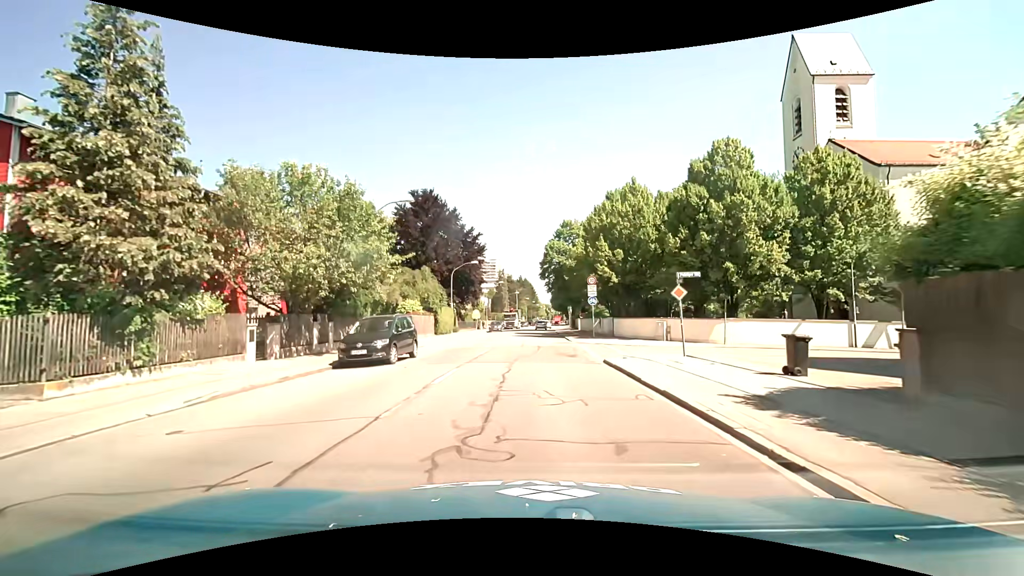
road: secondary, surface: asphalt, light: Day
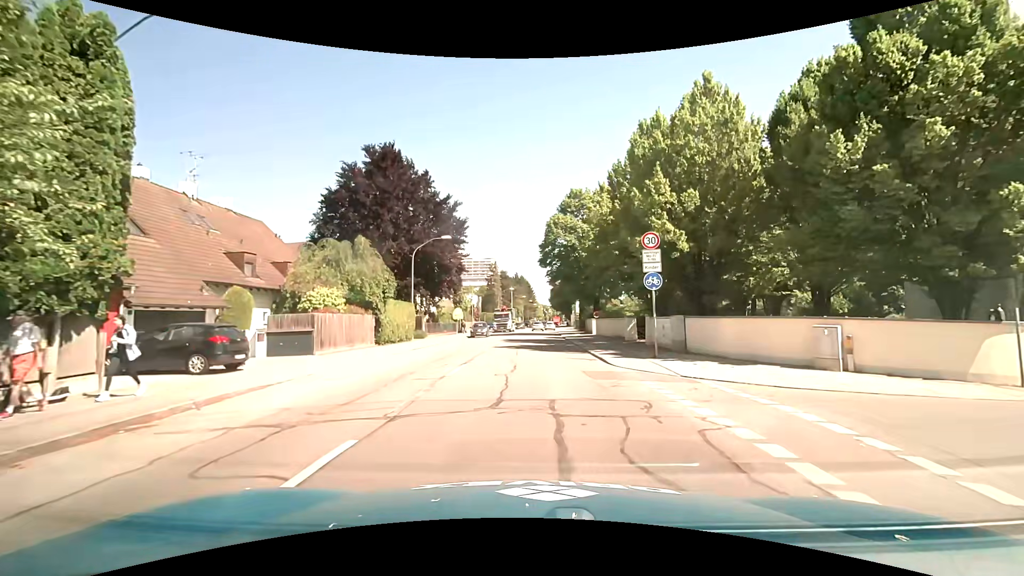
(-0.2, +17.7) m; 0°
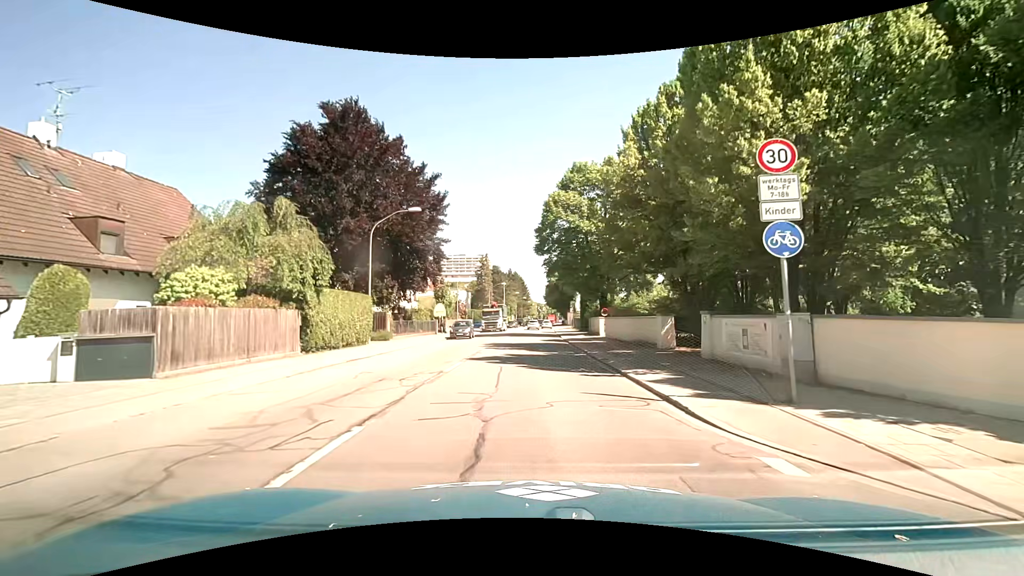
(-0.1, +9.1) m; 0°
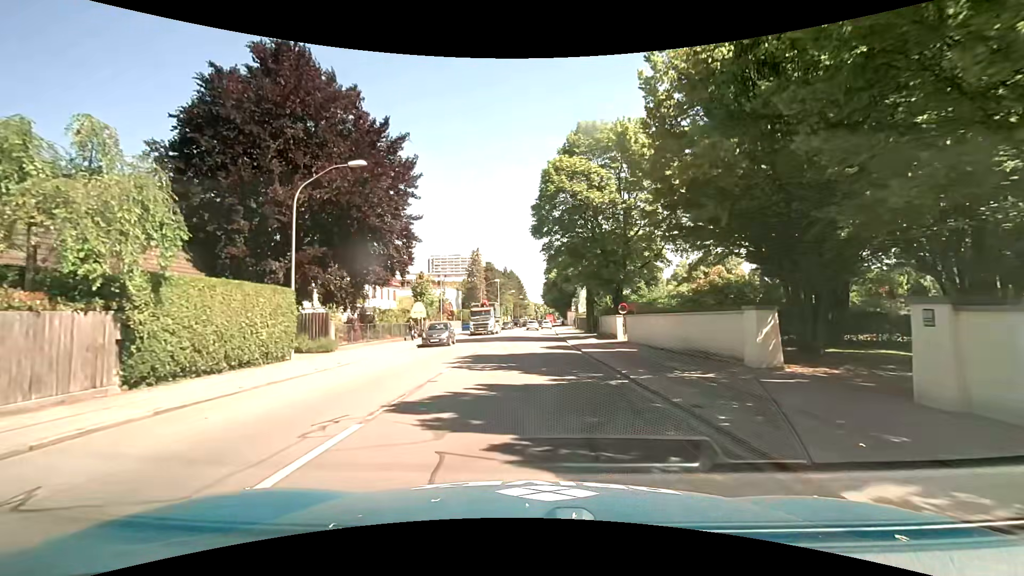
(0.0, +9.2) m; 0°
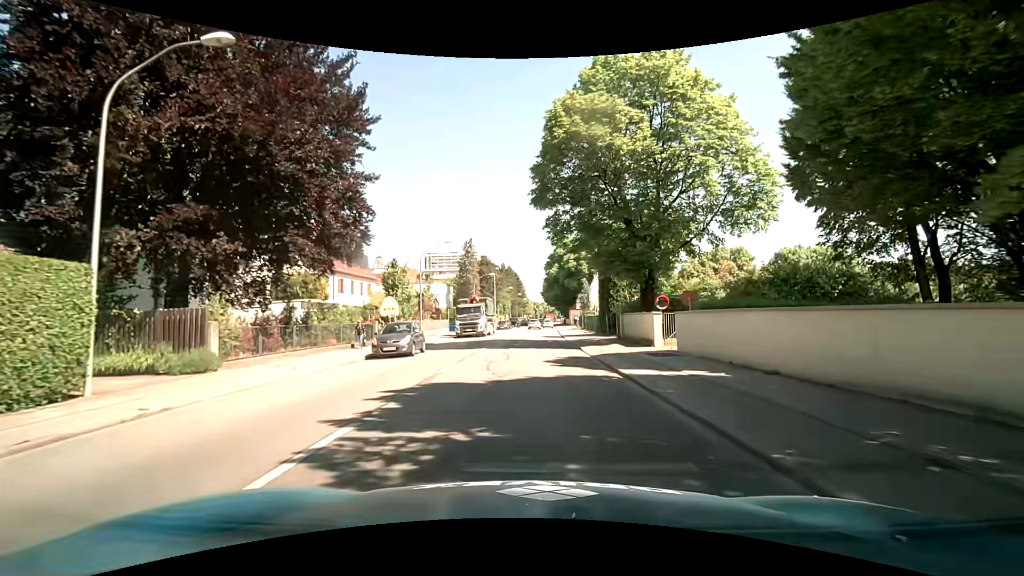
(0.0, +9.4) m; 0°
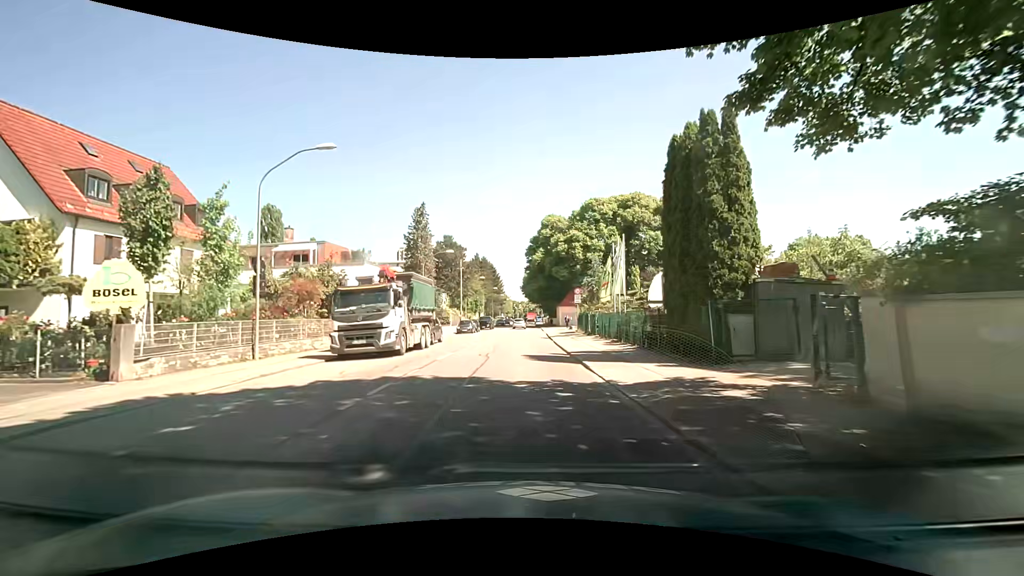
(+0.6, +23.1) m; +3°
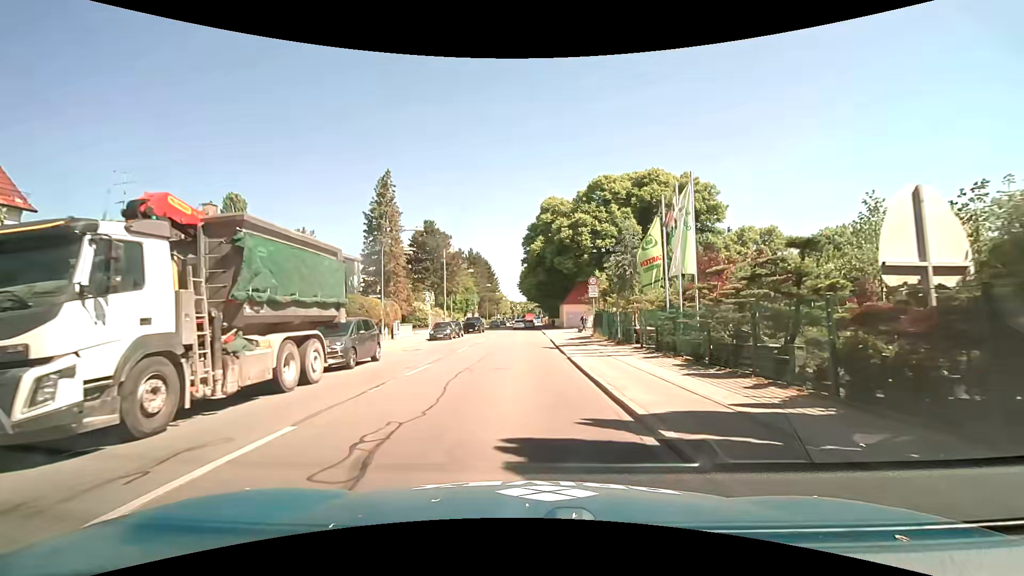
(0.0, +12.9) m; 0°
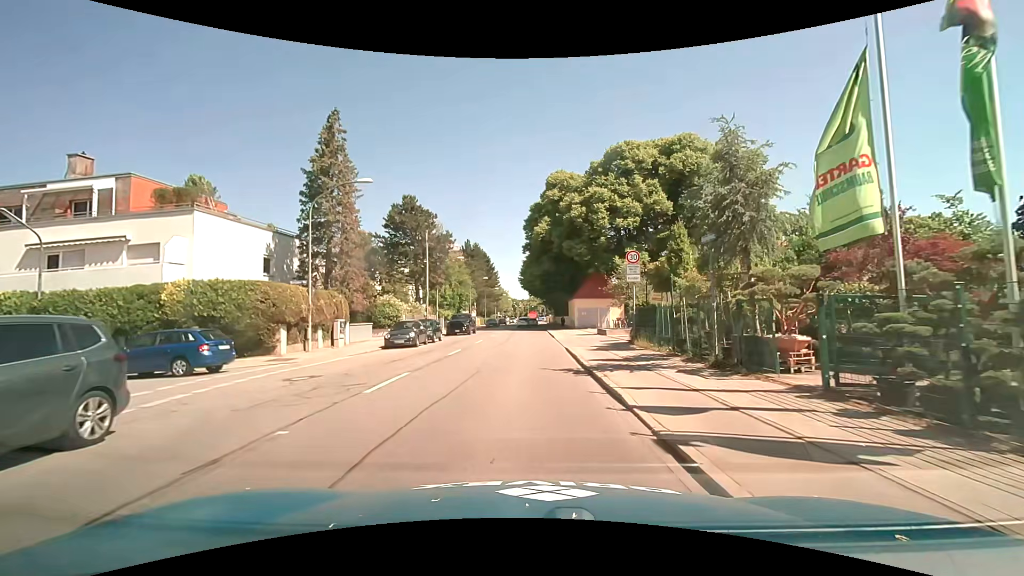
(-0.1, +12.3) m; -1°
(0, +10) (0, +20) (0, +30) (0, +40) (0, +50) (0, +60) (+1, +70) (+1, +80) (+1, +90) (+1, +100) m
